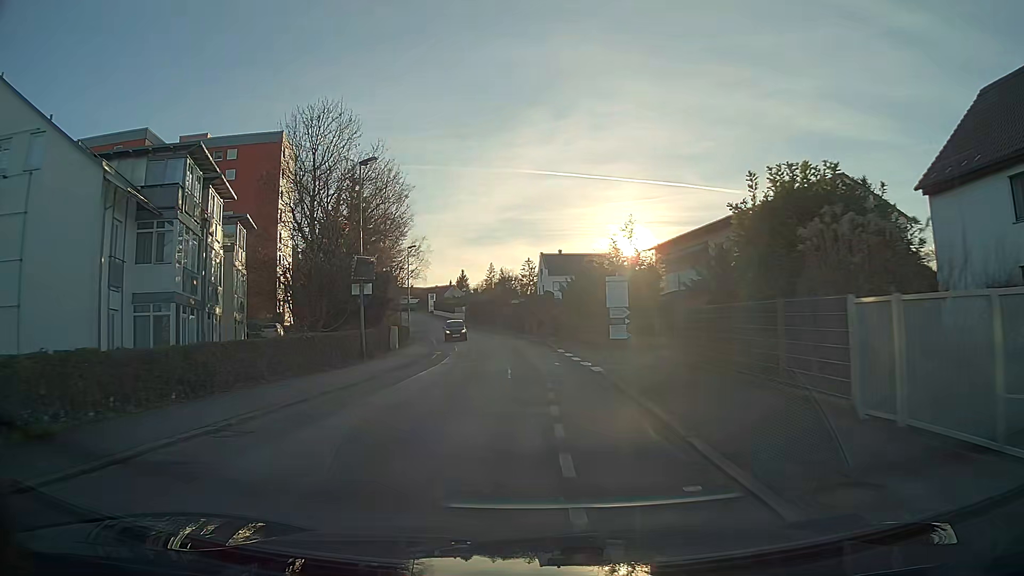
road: residential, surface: asphalt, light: Day
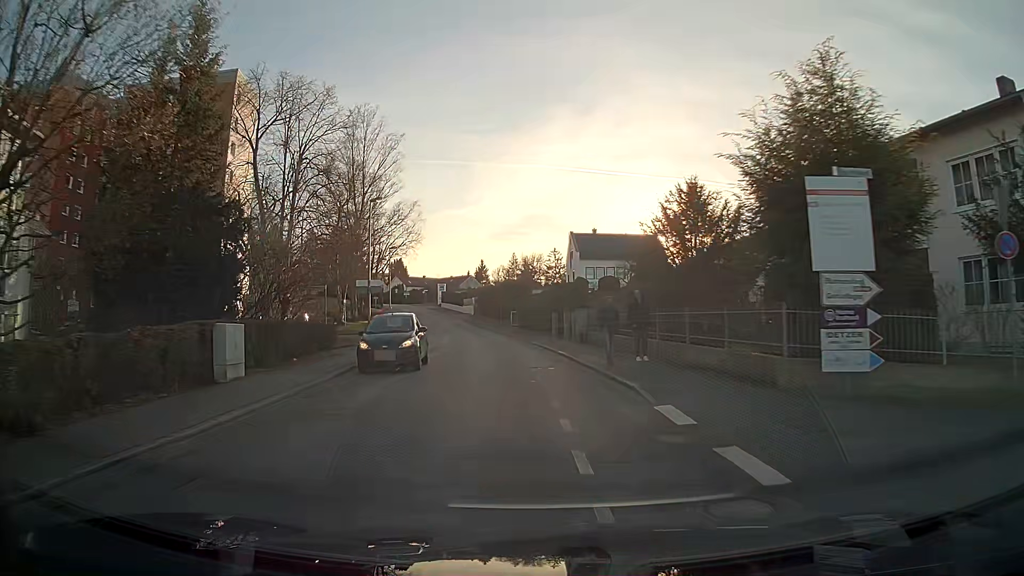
(-0.4, +22.0) m; -3°
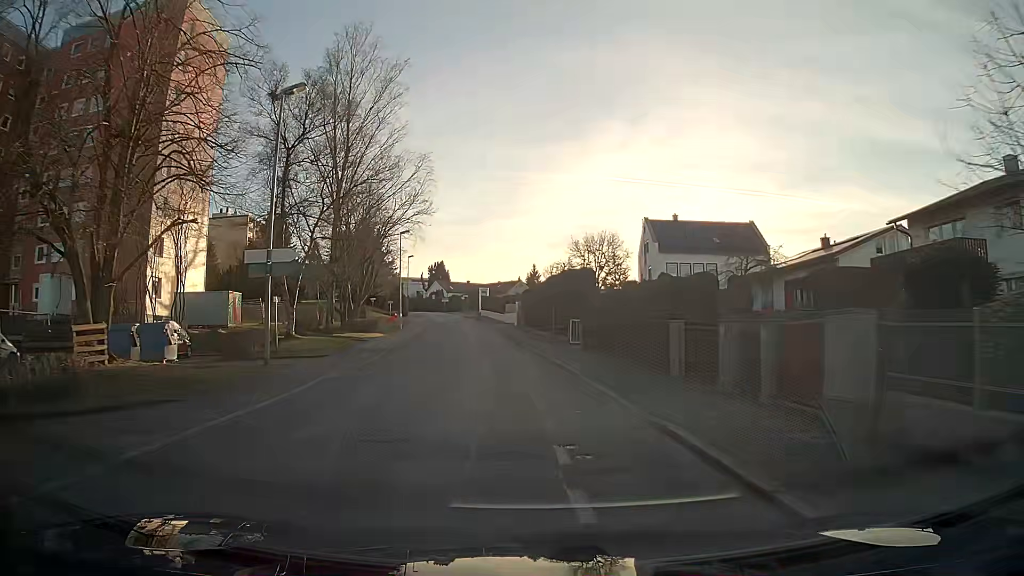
(-0.8, +21.3) m; -5°
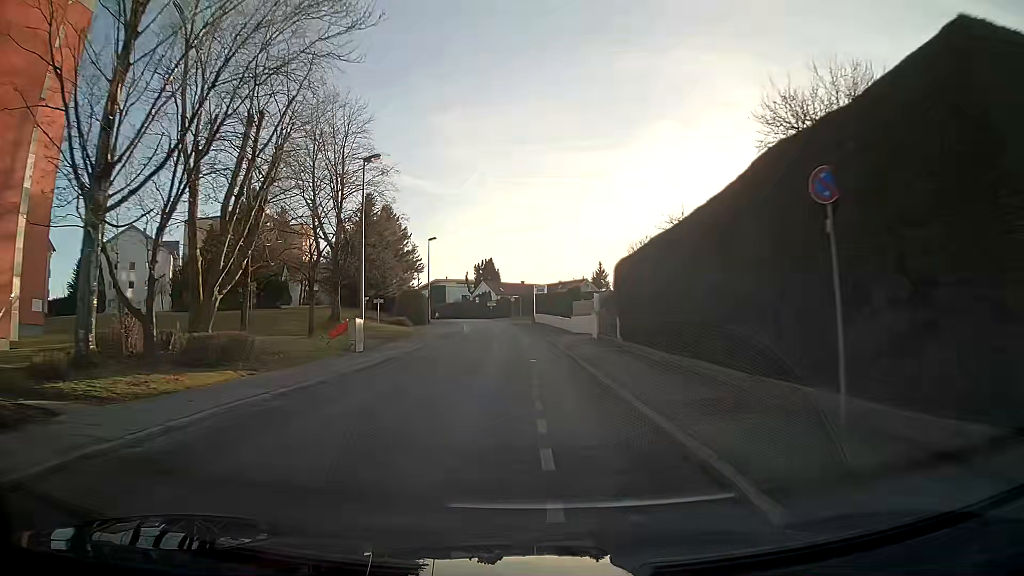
(-1.3, +28.4) m; -5°
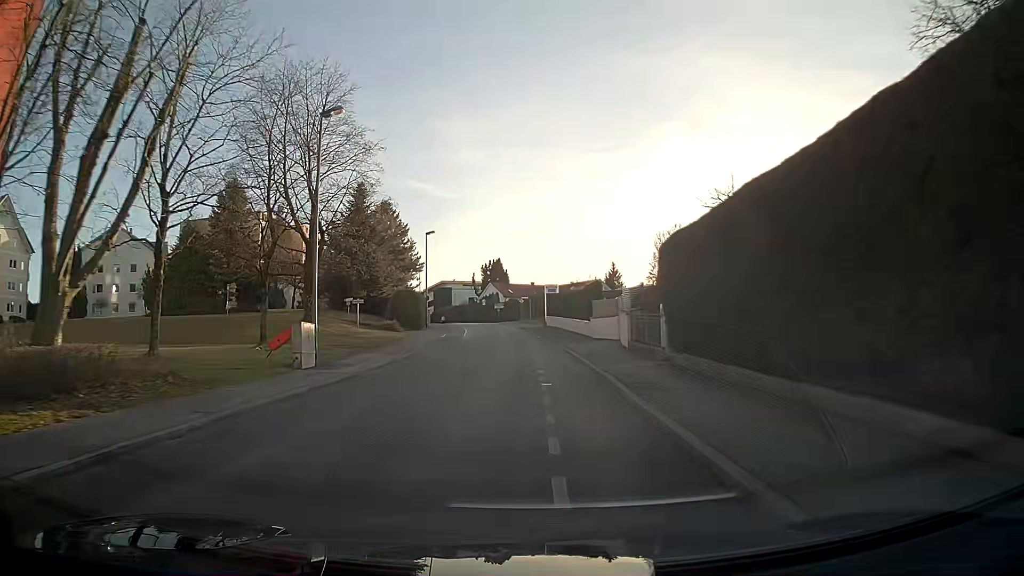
(-0.1, +7.2) m; -1°
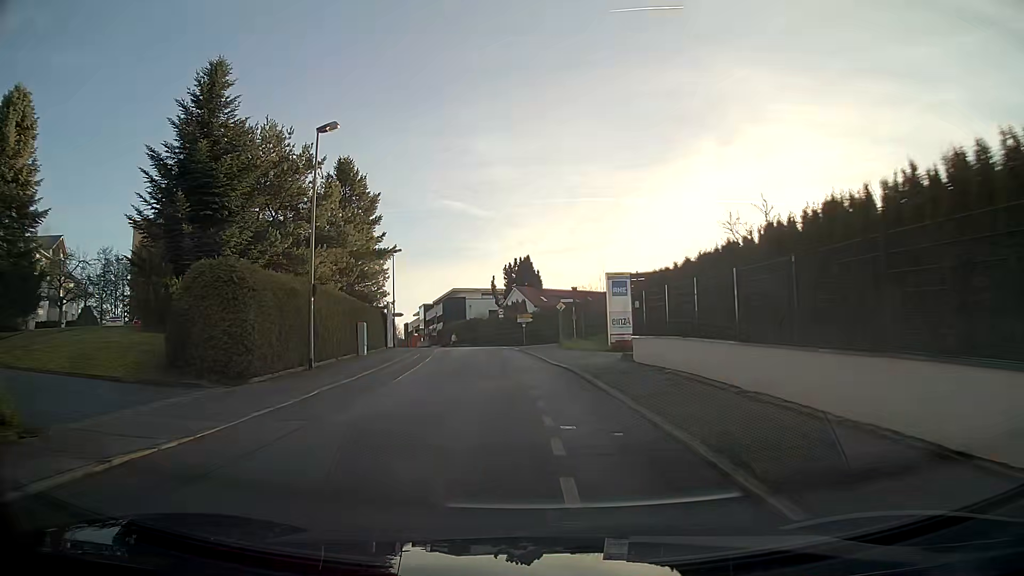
(-0.8, +35.9) m; -3°
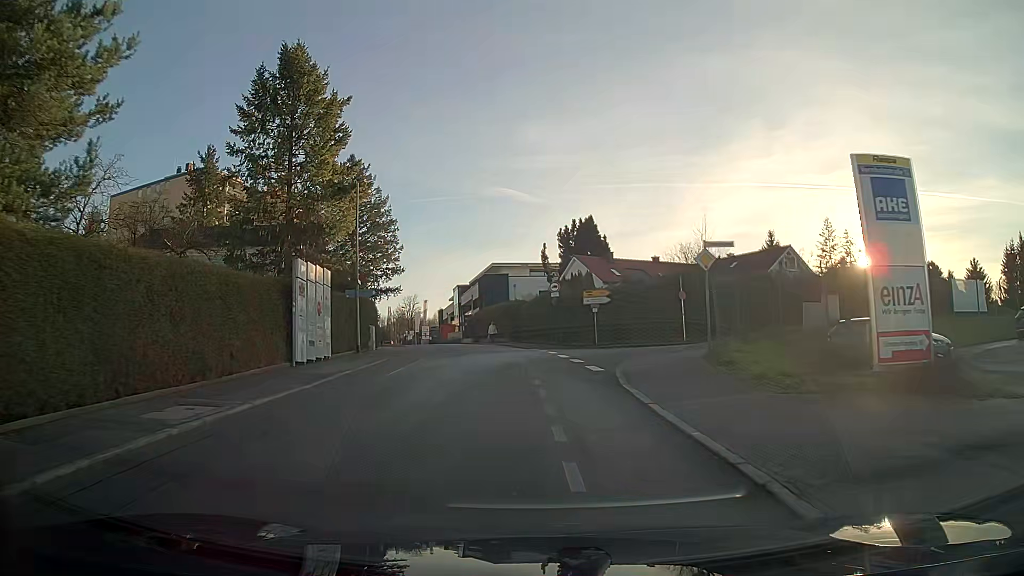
(-1.0, +25.5) m; -4°
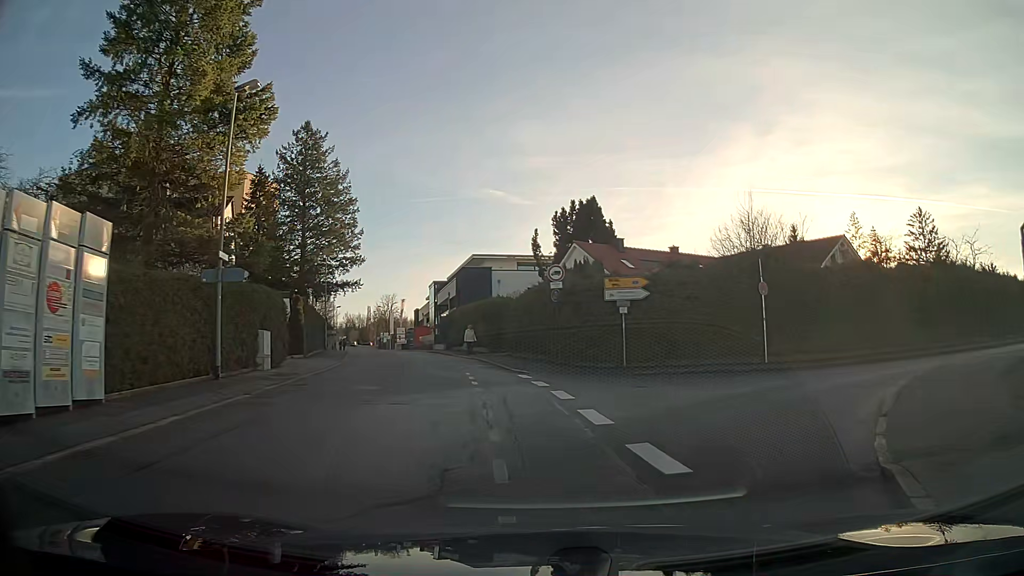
(+0.1, +13.2) m; +6°
(+2, +10) (+10, +16) (+19, +20) (+27, +26) (+35, +32) (+43, +38) (+50, +45) (+58, +52) (+65, +59) (+72, +65) m
